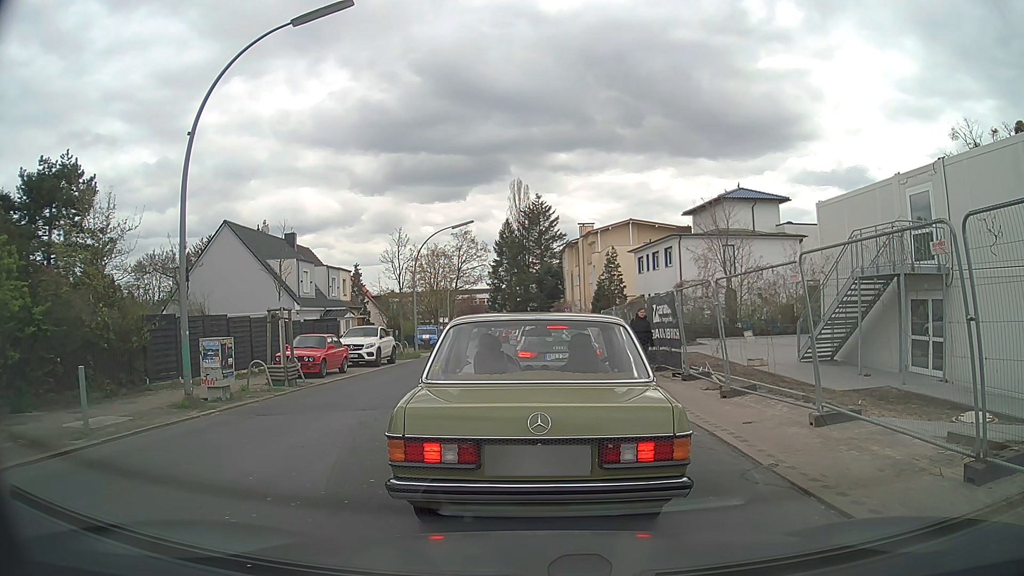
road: tertiary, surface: asphalt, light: Day
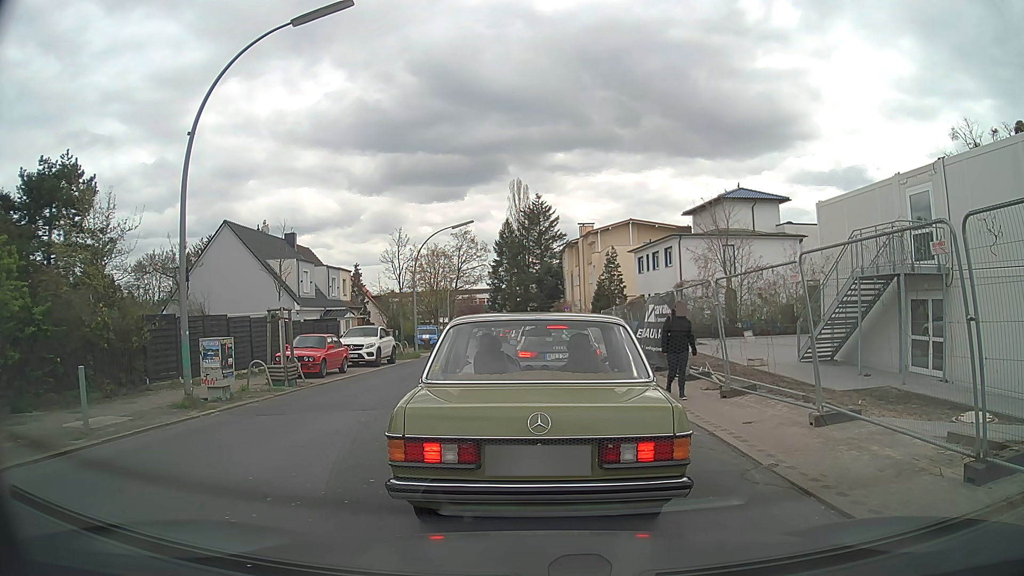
(0.0, 0.0) m; 0°
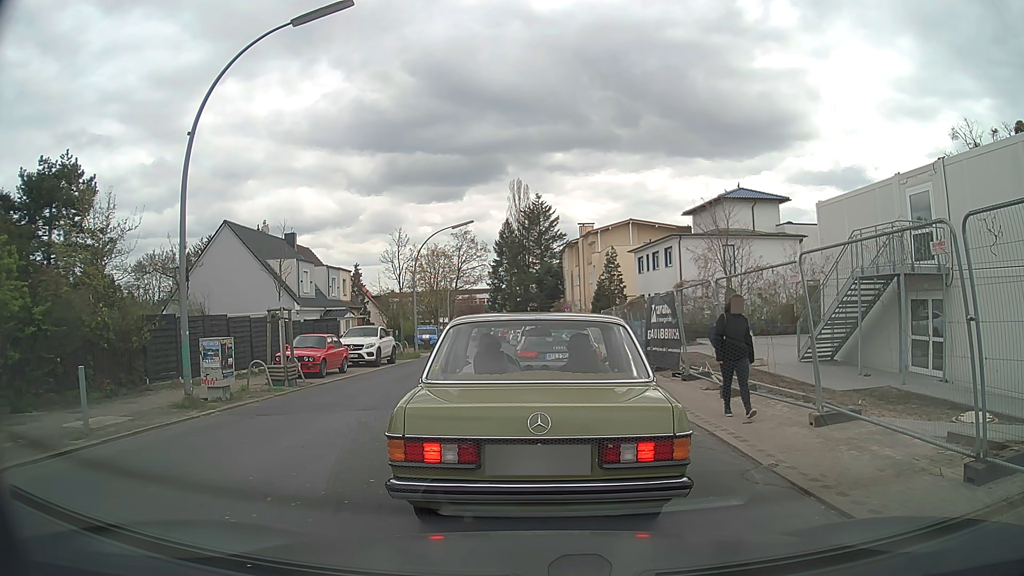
(0.0, 0.0) m; 0°
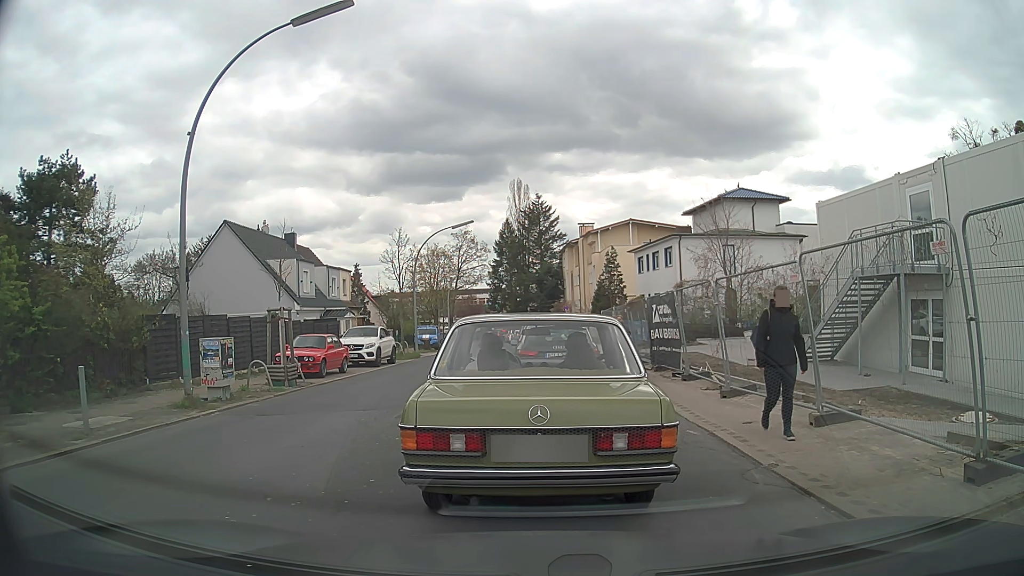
(0.0, 0.0) m; 0°
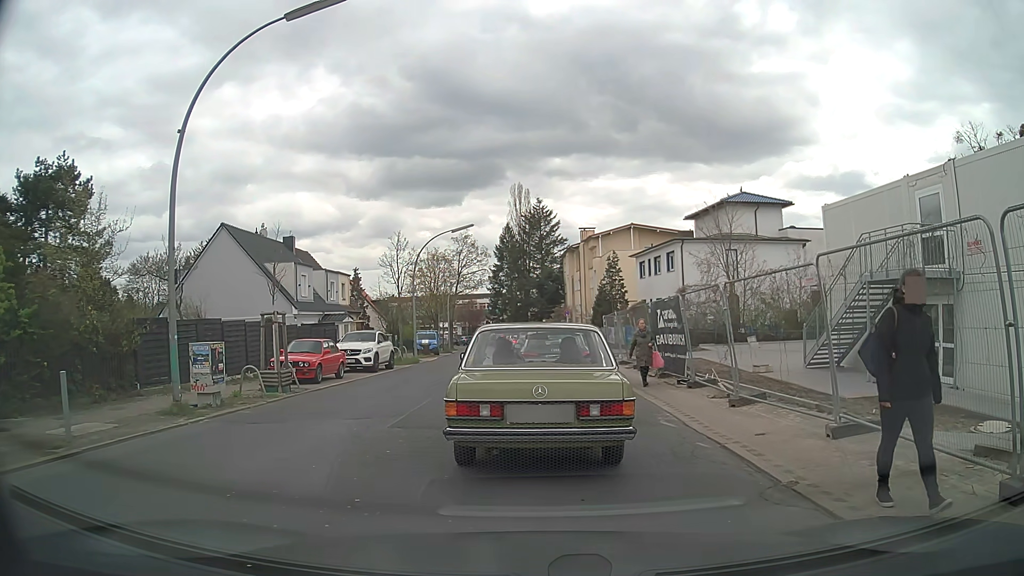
(0.0, +0.5) m; 0°
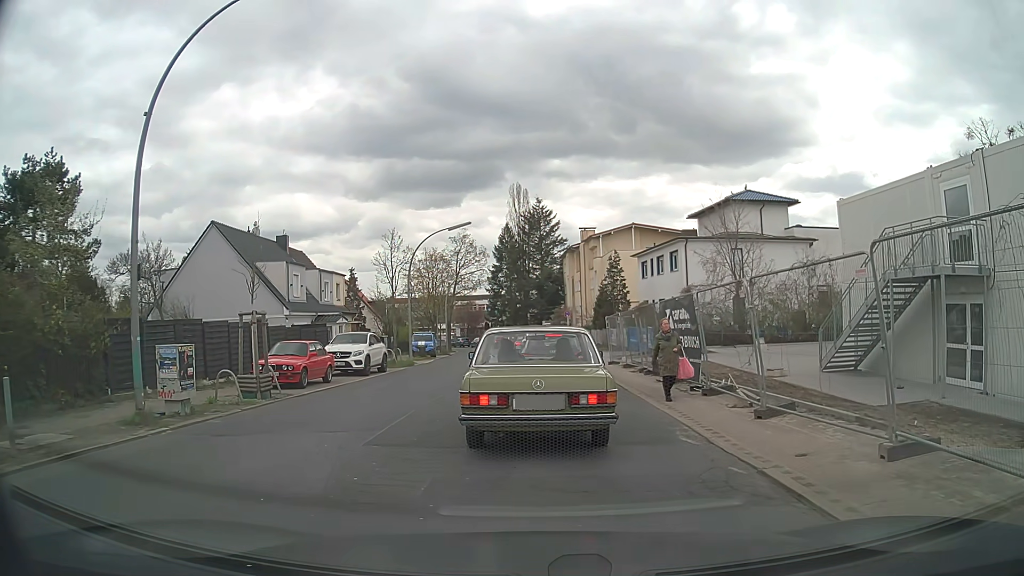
(0.0, +1.4) m; 0°
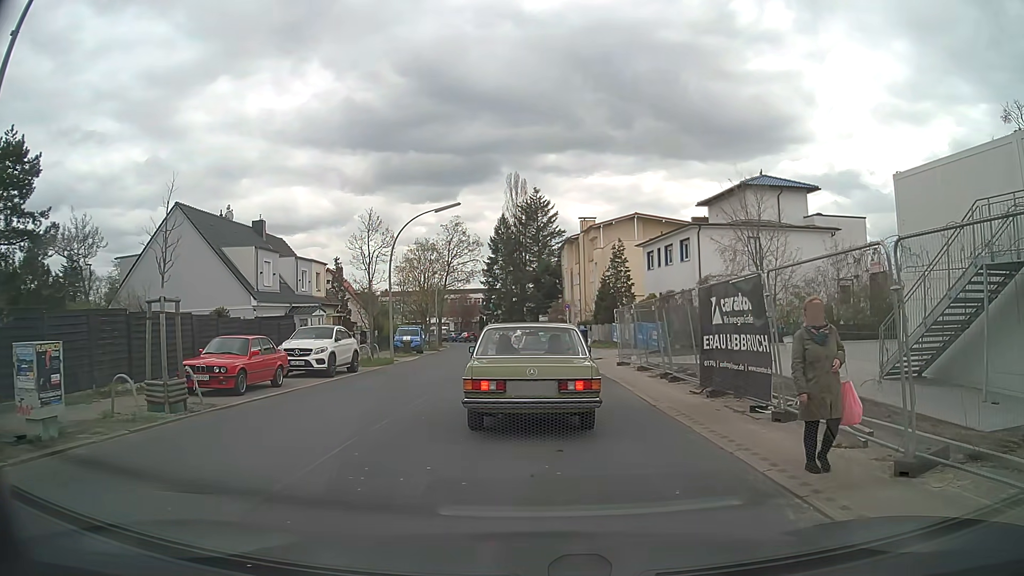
(0.0, +4.3) m; 0°
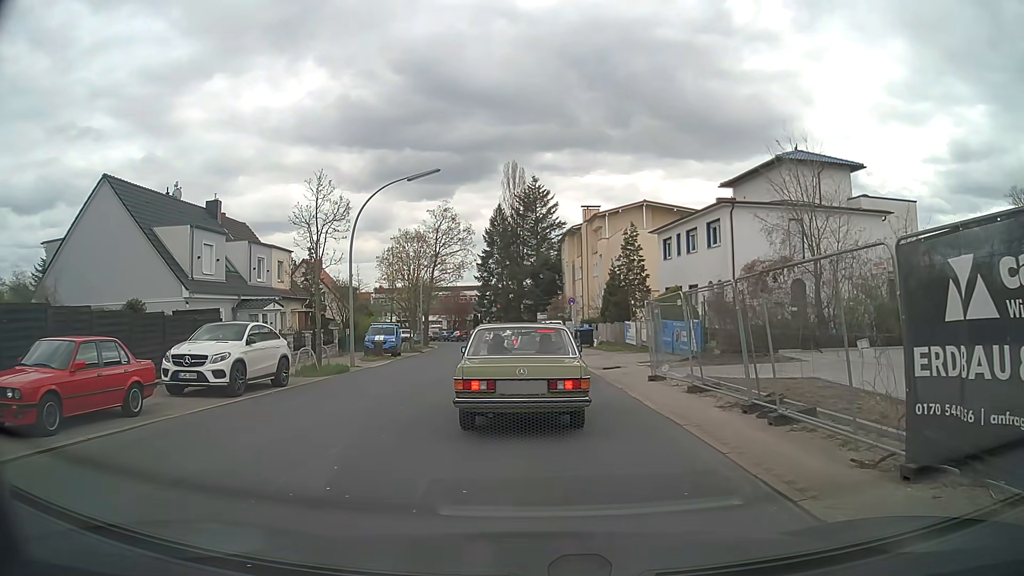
(-0.1, +7.2) m; -2°
